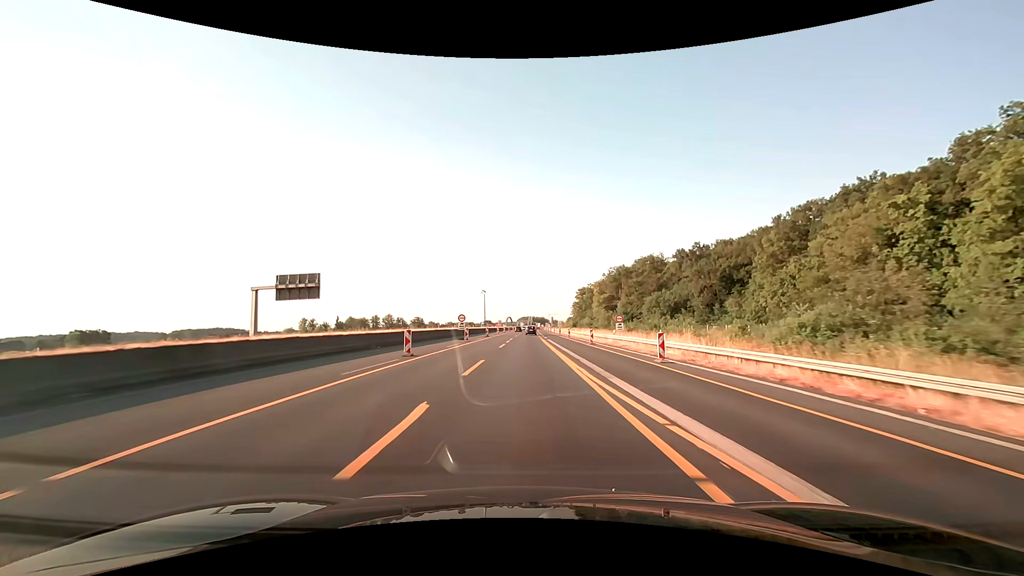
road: motorway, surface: asphalt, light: Day
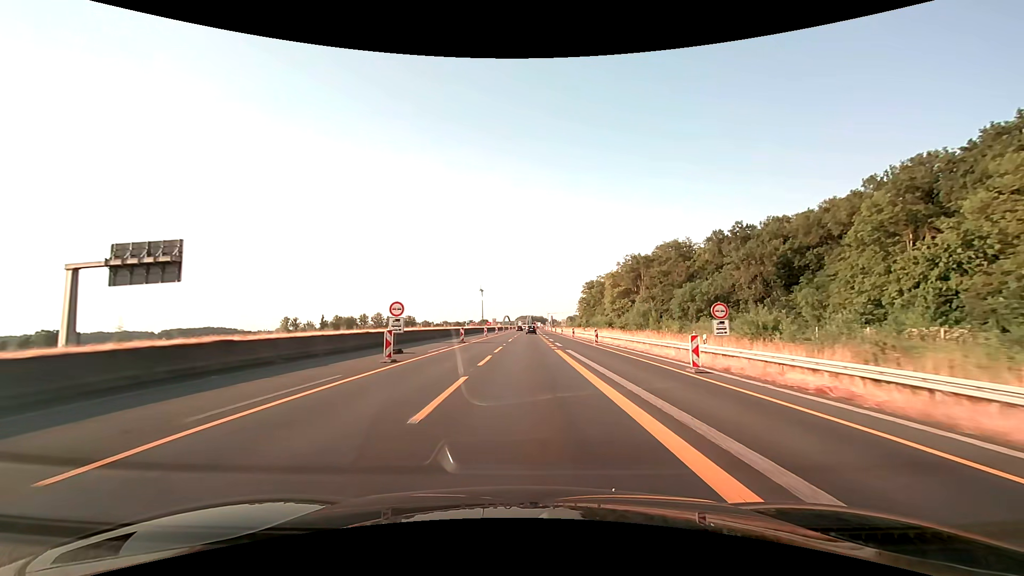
(0.0, +25.1) m; 0°
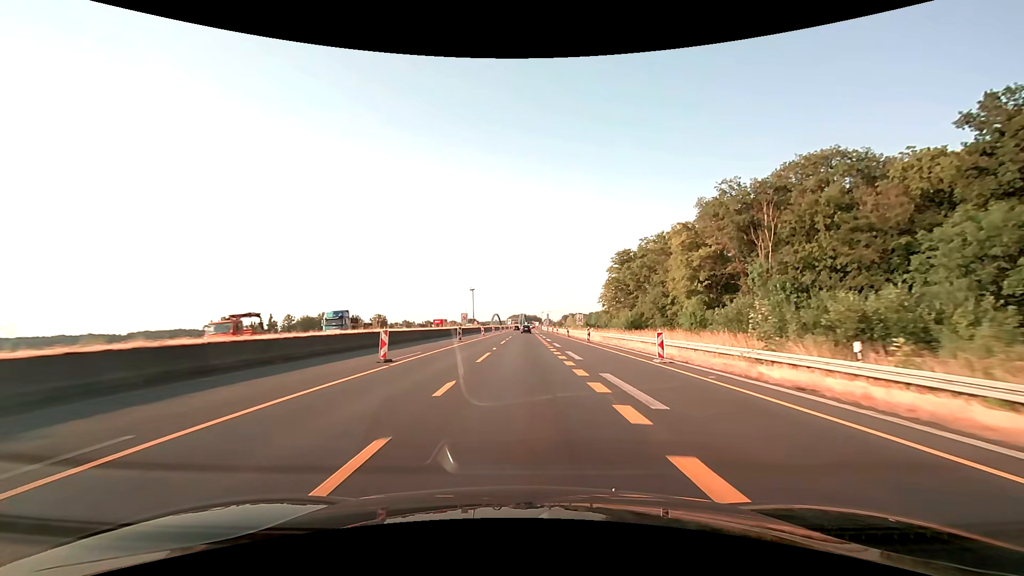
(+0.7, +62.6) m; +1°
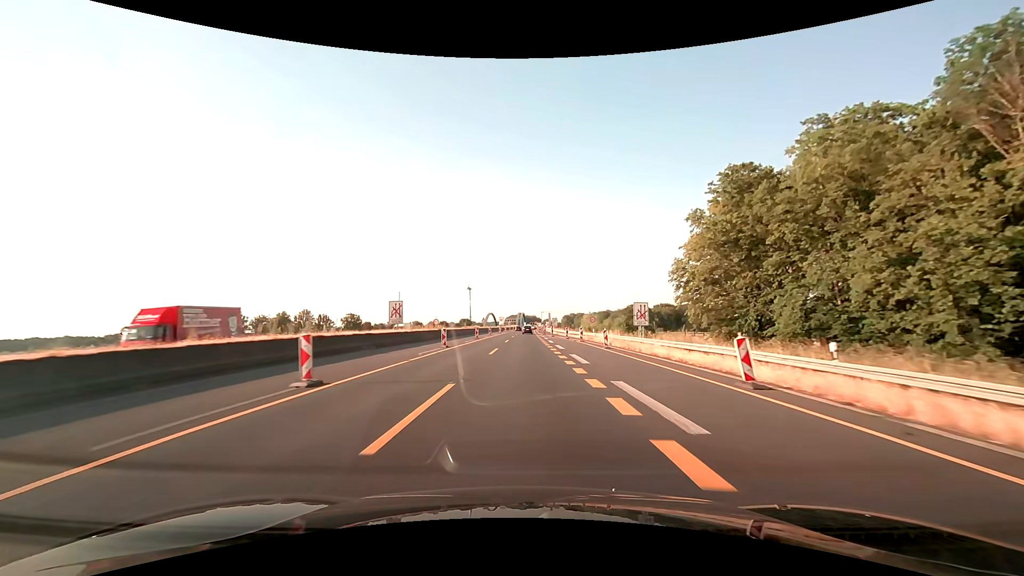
(0.0, +50.0) m; 0°
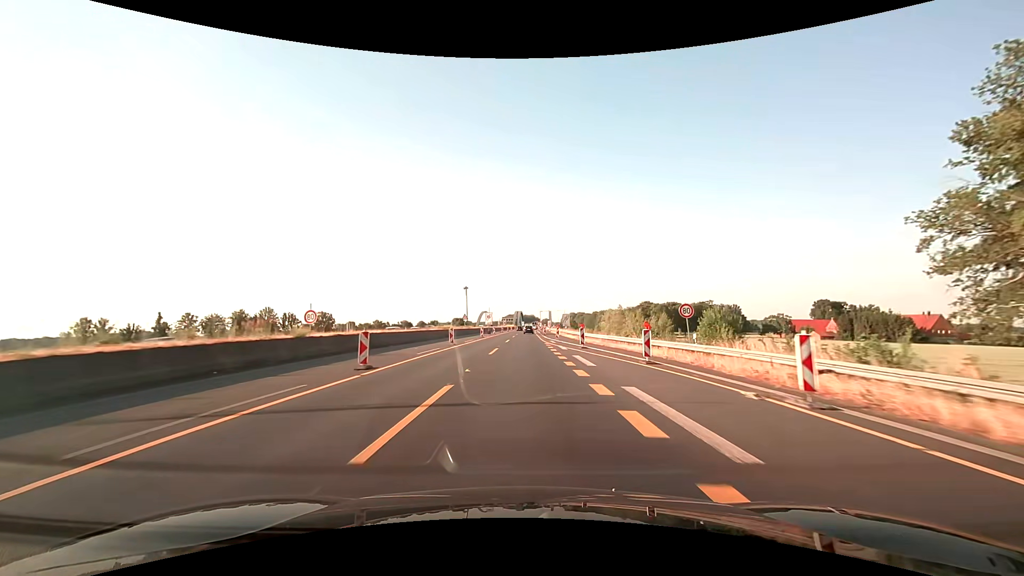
(+0.1, +37.4) m; 0°
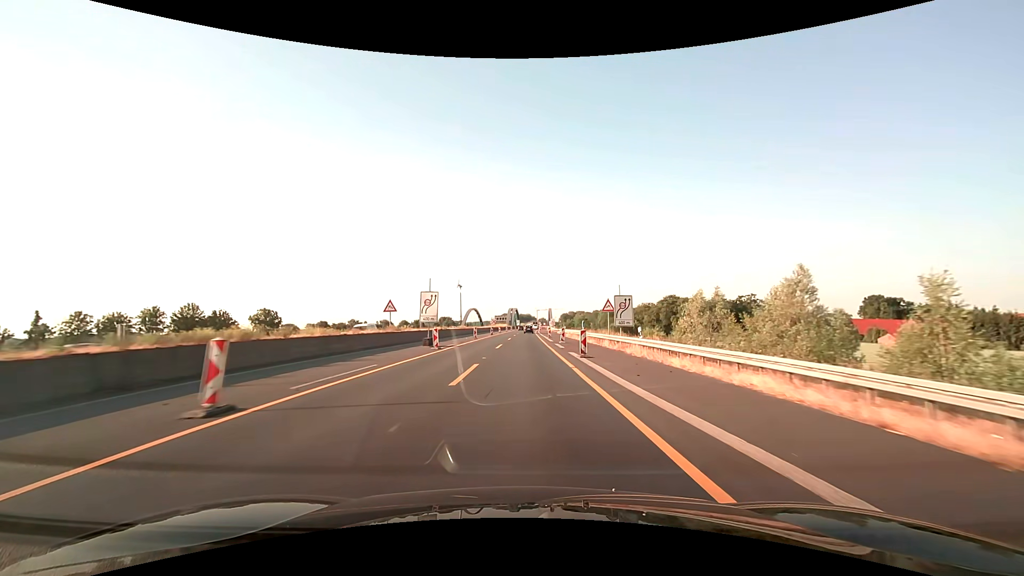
(+0.2, +49.9) m; 0°
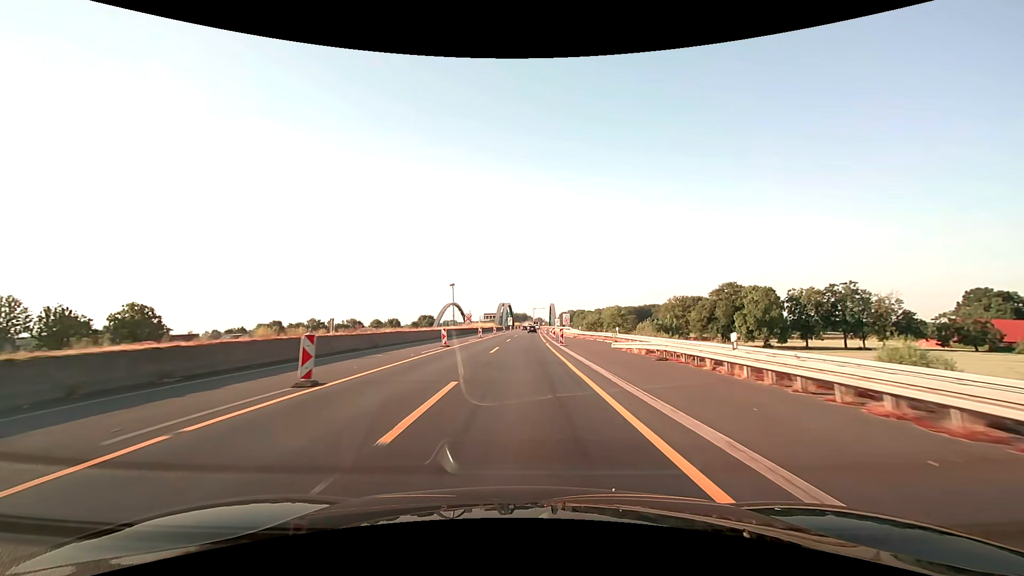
(+0.2, +62.4) m; 0°
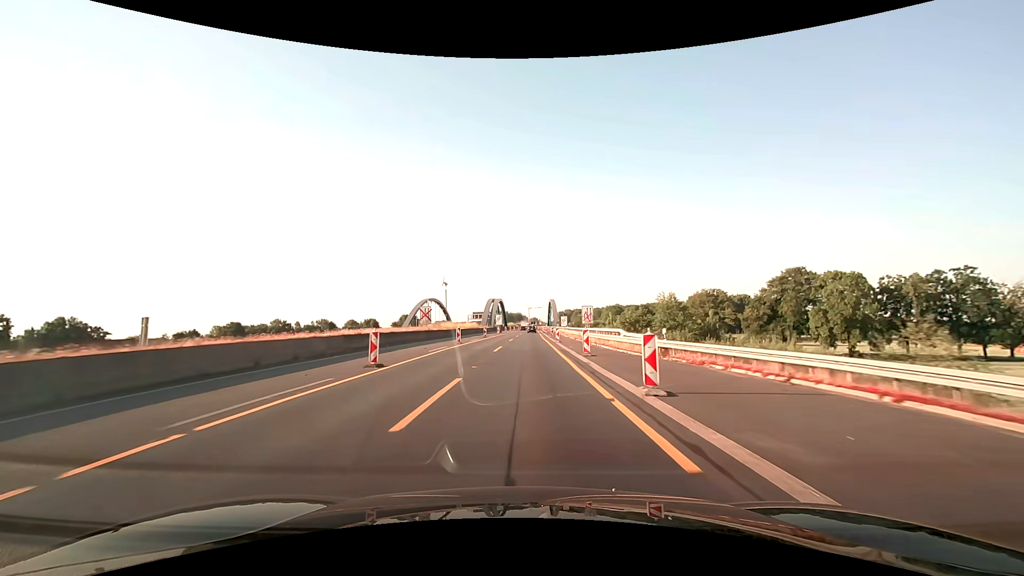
(+0.2, +37.5) m; +1°
(0, +10) (0, +20) (0, +30) (0, +40) (+1, +50) (+1, +60) (+1, +70) (+1, +80) (+1, +90) (+1, +100) m
